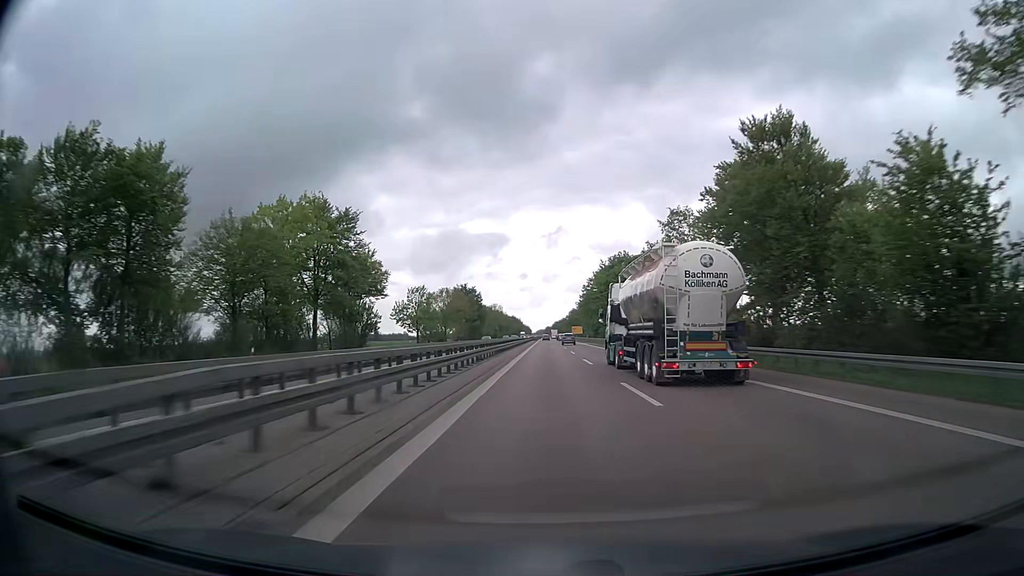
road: trunk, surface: asphalt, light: Day
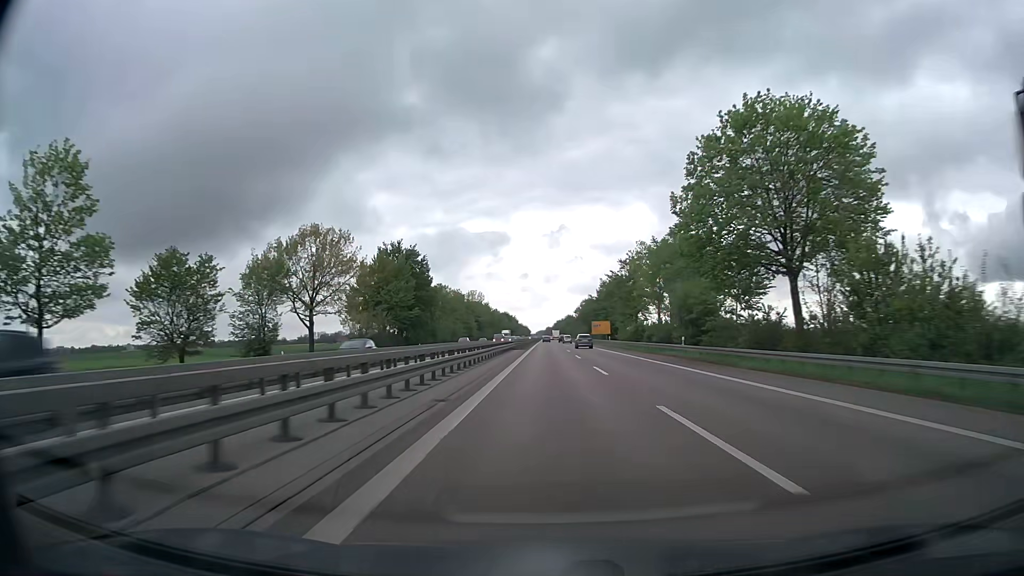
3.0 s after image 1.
(+0.1, +97.4) m; 0°
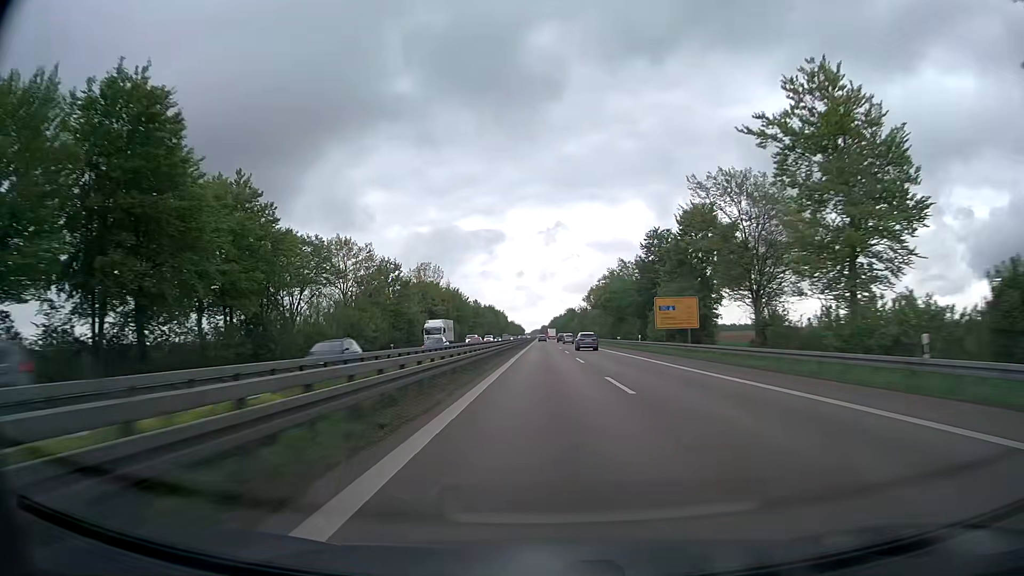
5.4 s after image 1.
(+0.4, +80.3) m; +1°
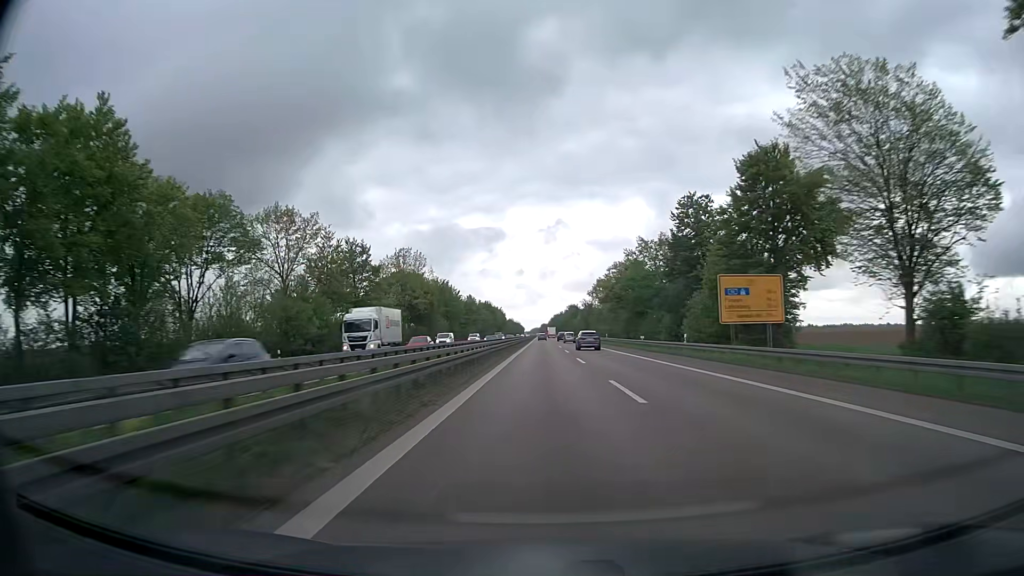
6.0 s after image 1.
(0.0, +20.3) m; 0°
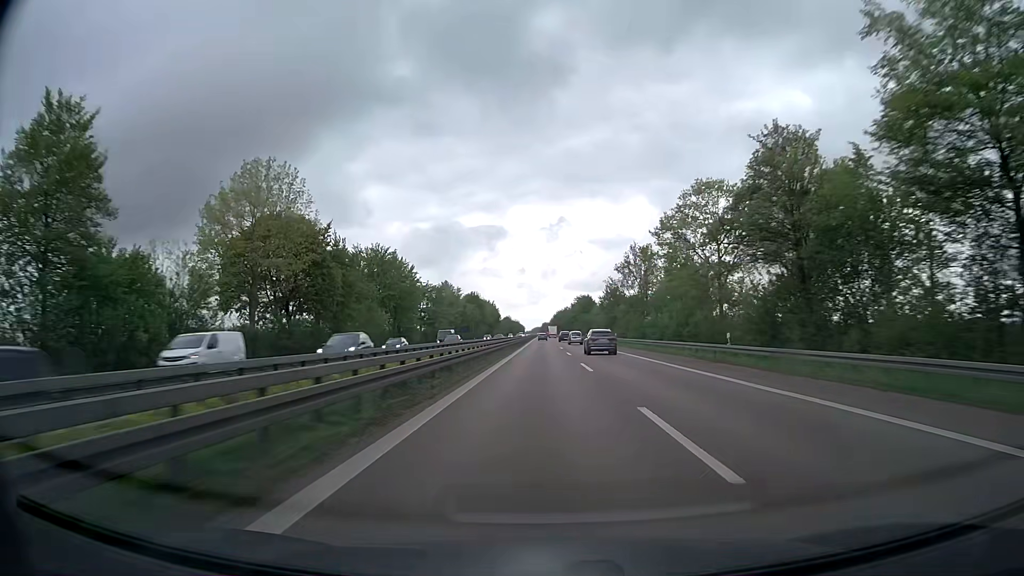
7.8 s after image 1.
(-0.1, +61.0) m; 0°
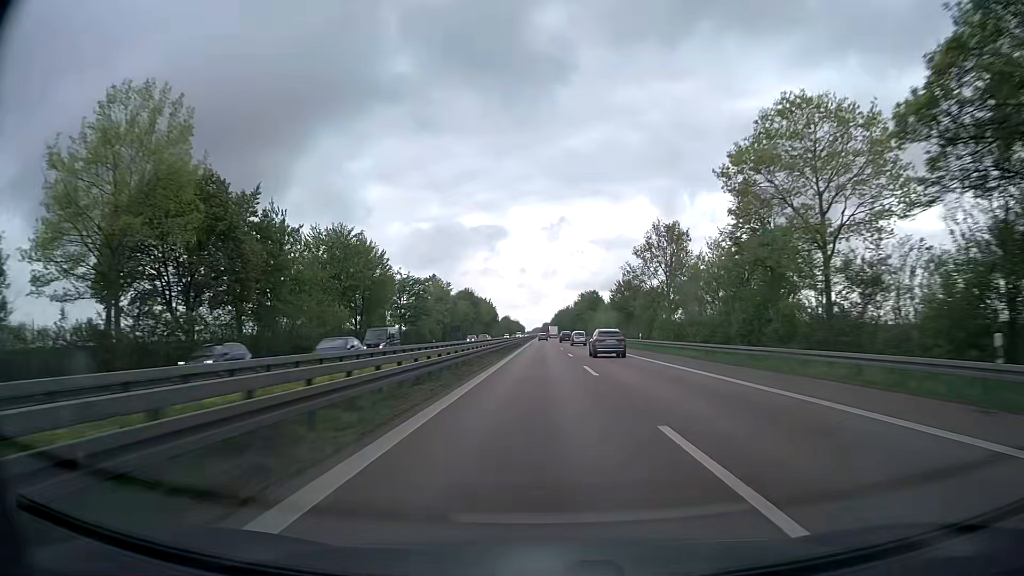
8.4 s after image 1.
(0.0, +20.3) m; 0°
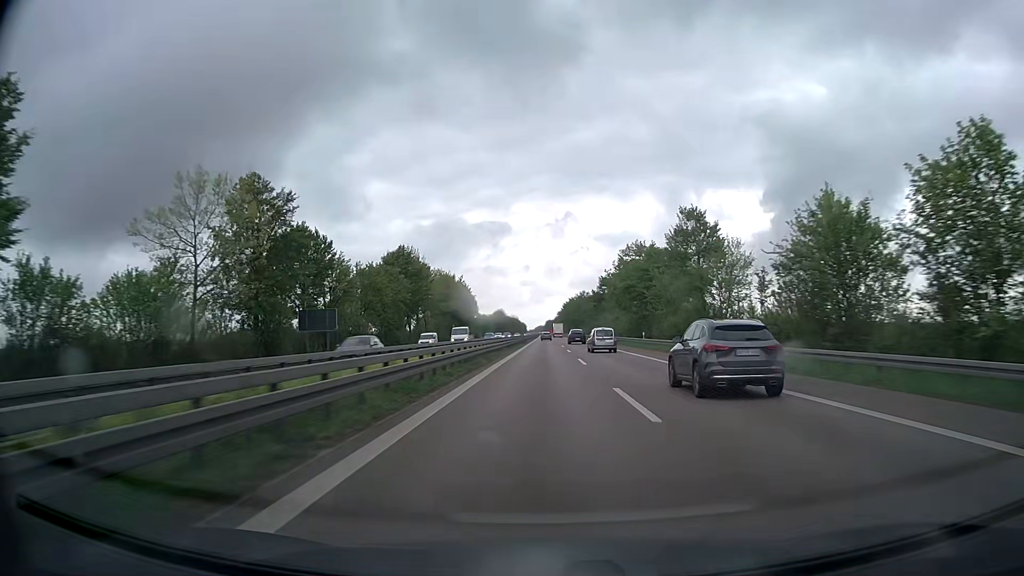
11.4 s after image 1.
(-0.1, +101.4) m; 0°
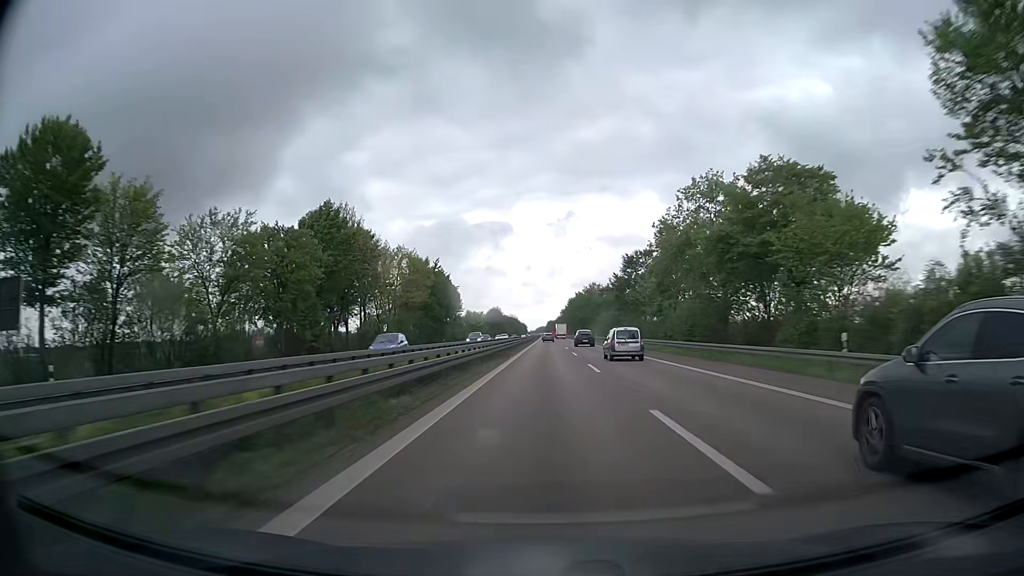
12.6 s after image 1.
(0.0, +40.3) m; 0°
(0, +10) (0, +20) (0, +30) (0, +40) (0, +50) (0, +60) (0, +70) (0, +80) (0, +90) (0, +100) m
